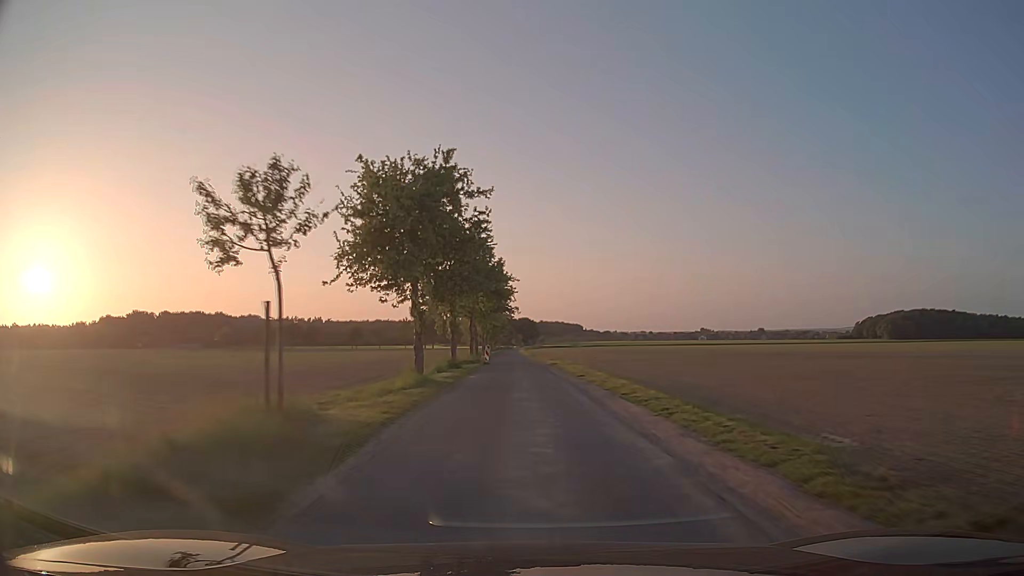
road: unclassified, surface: asphalt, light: Day
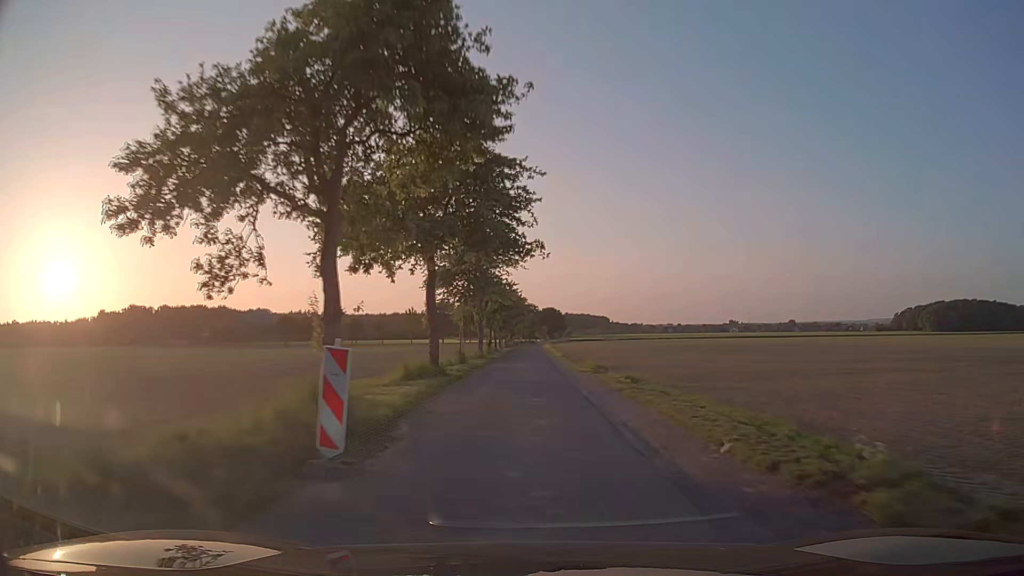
(-1.2, +40.4) m; -3°
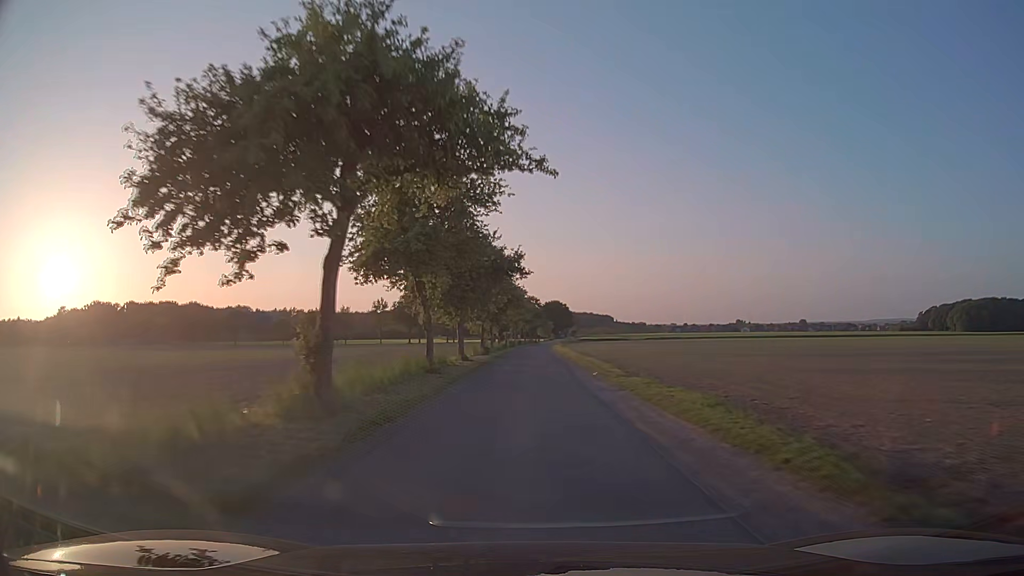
(-0.5, +53.0) m; 0°
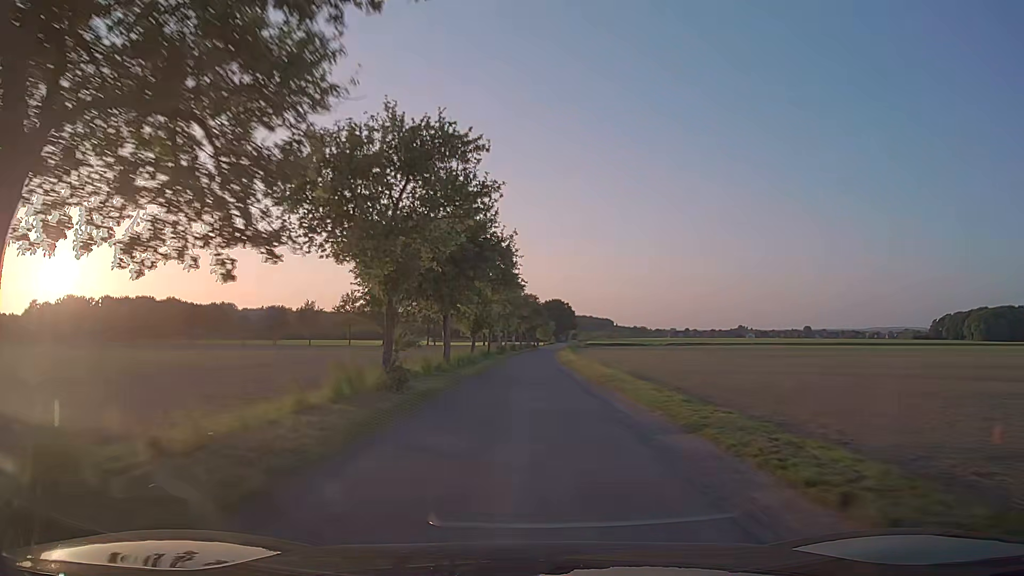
(0.0, +32.0) m; 0°
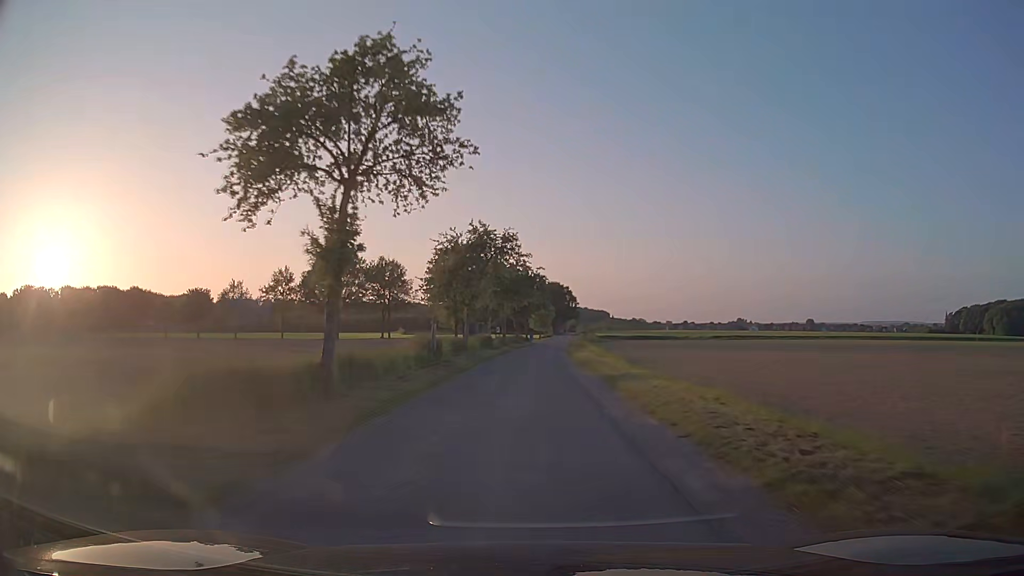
(+0.3, +42.0) m; 0°
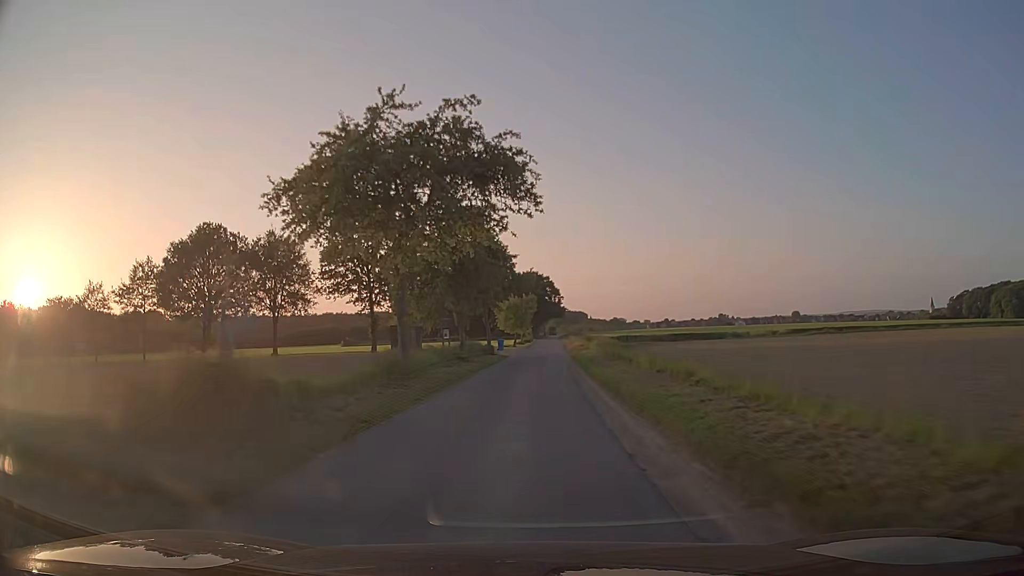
(+0.8, +42.0) m; +2°
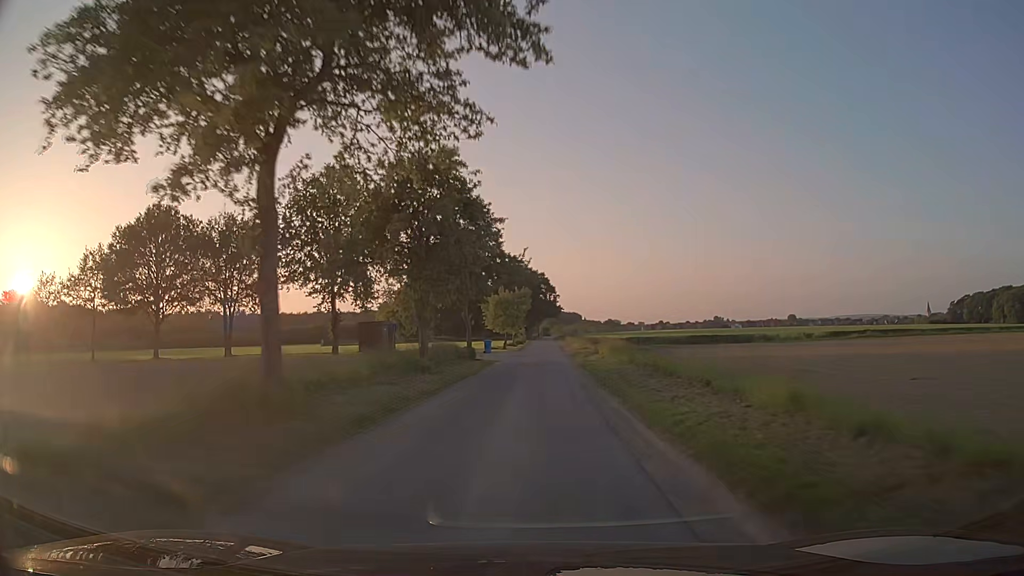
(+0.1, +10.6) m; +1°
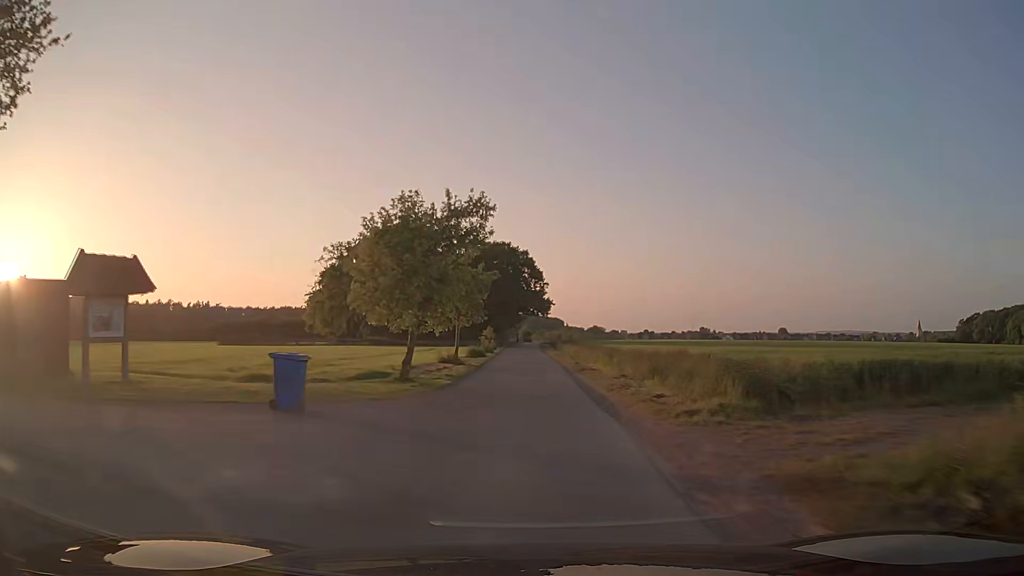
(+0.9, +42.3) m; +2°
(0, +10) (0, +20) (0, +30) (0, +40) (0, +50) (0, +60) (0, +70) (0, +80) (0, +90) (0, +100) m
